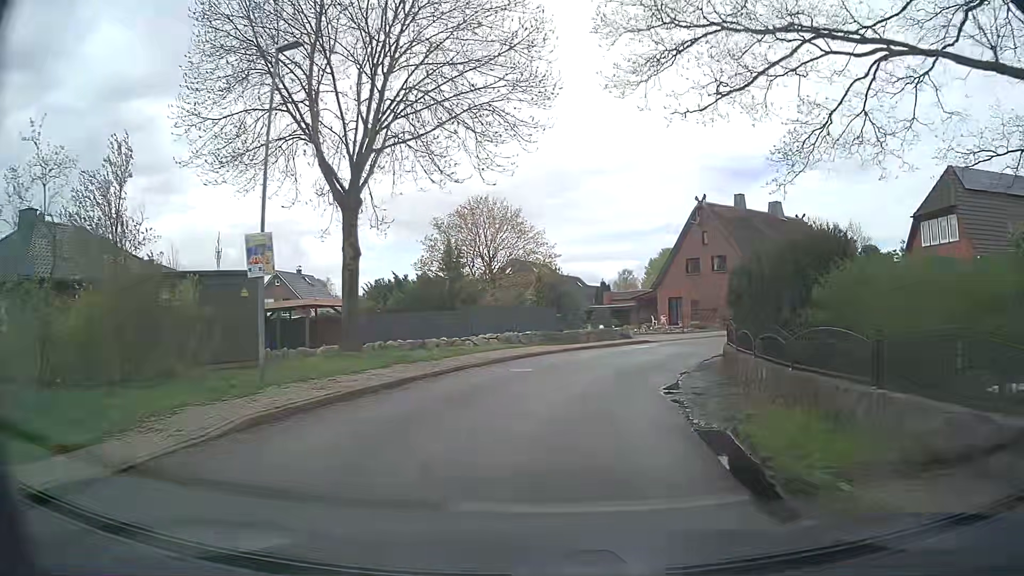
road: unclassified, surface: asphalt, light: Day
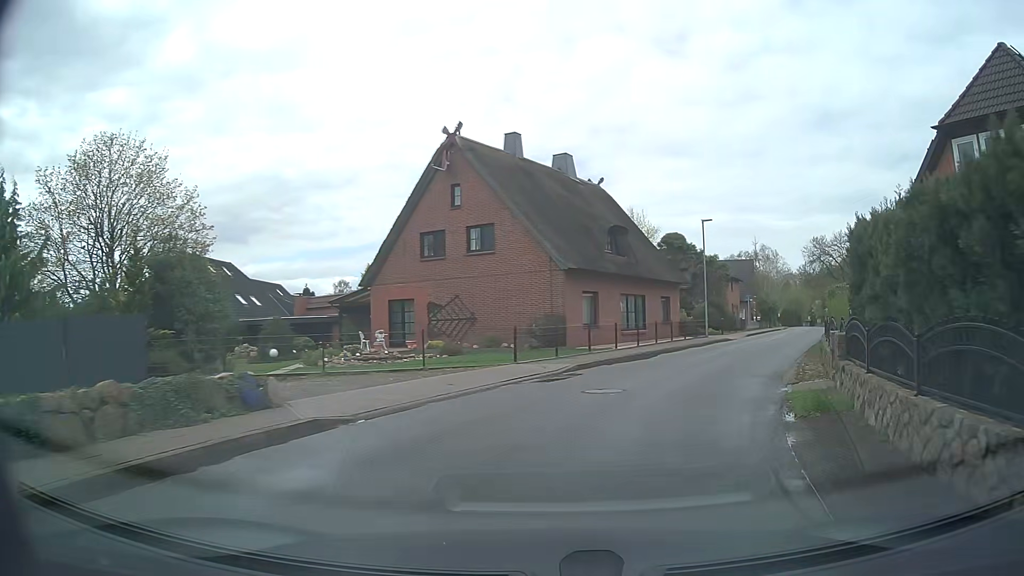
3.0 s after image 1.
(+3.5, +22.0) m; +23°
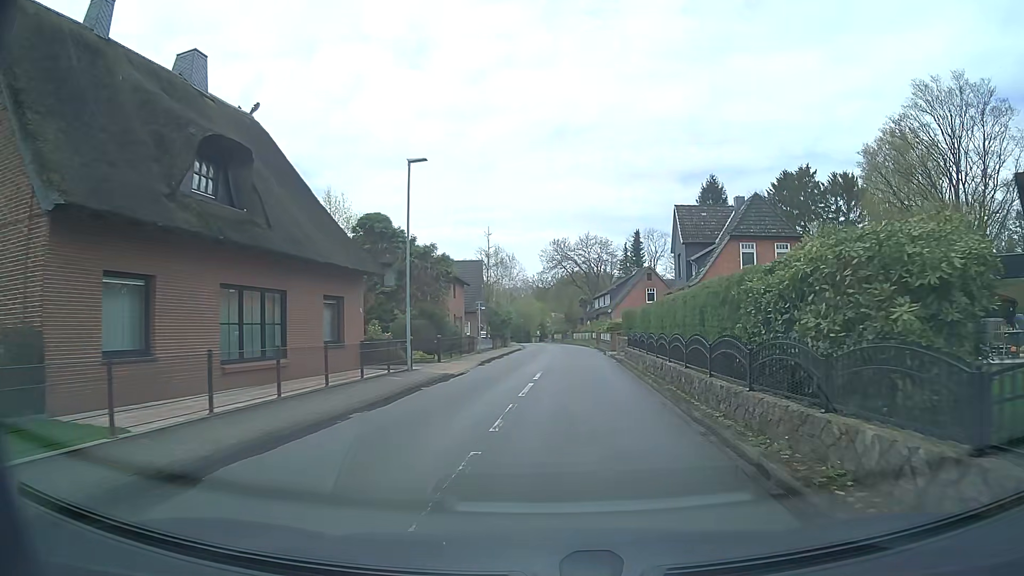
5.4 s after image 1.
(+4.3, +16.7) m; +24°
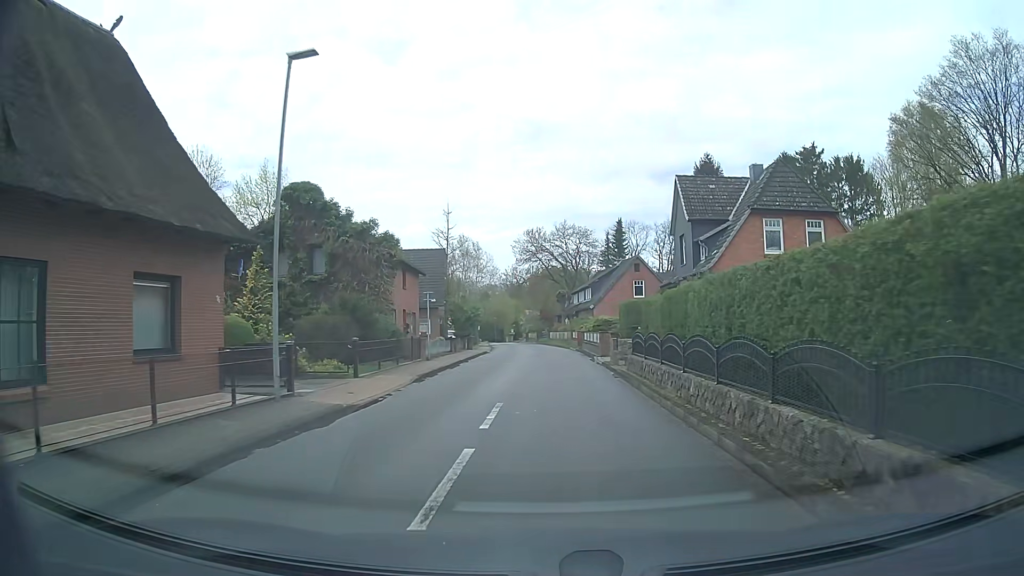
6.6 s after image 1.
(+0.3, +8.8) m; +3°
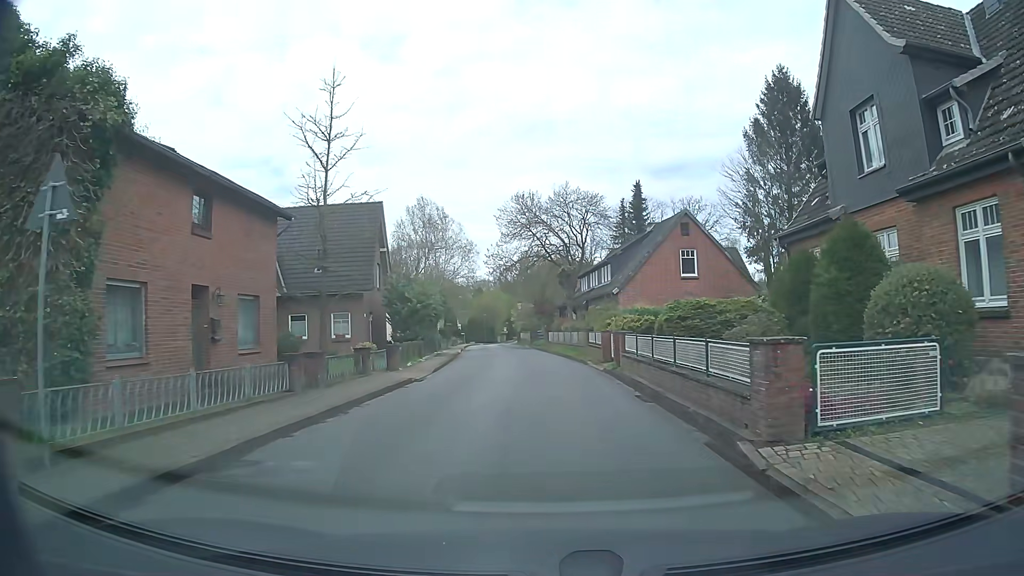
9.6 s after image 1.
(+0.2, +22.6) m; 0°
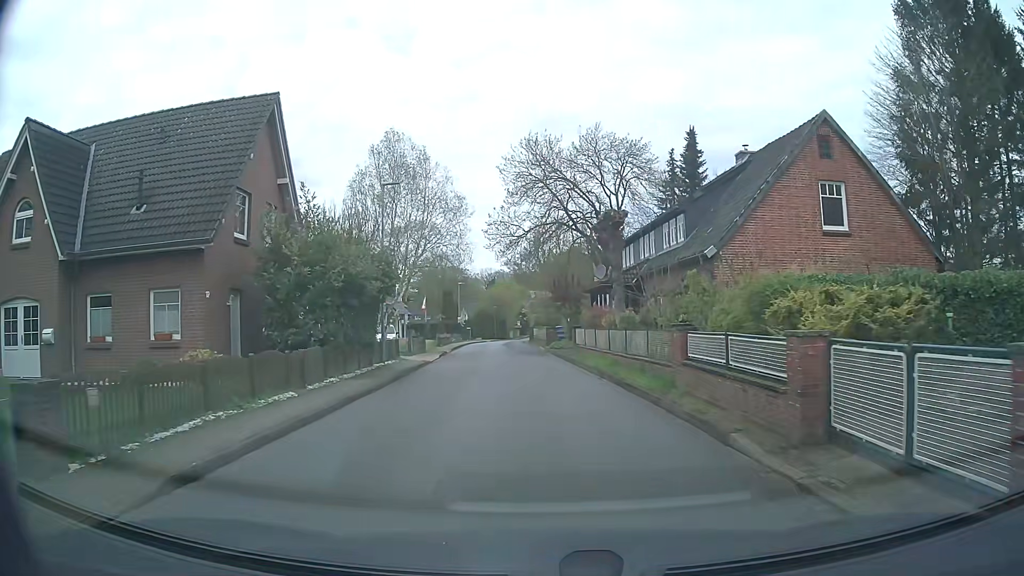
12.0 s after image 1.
(-0.3, +18.1) m; -1°
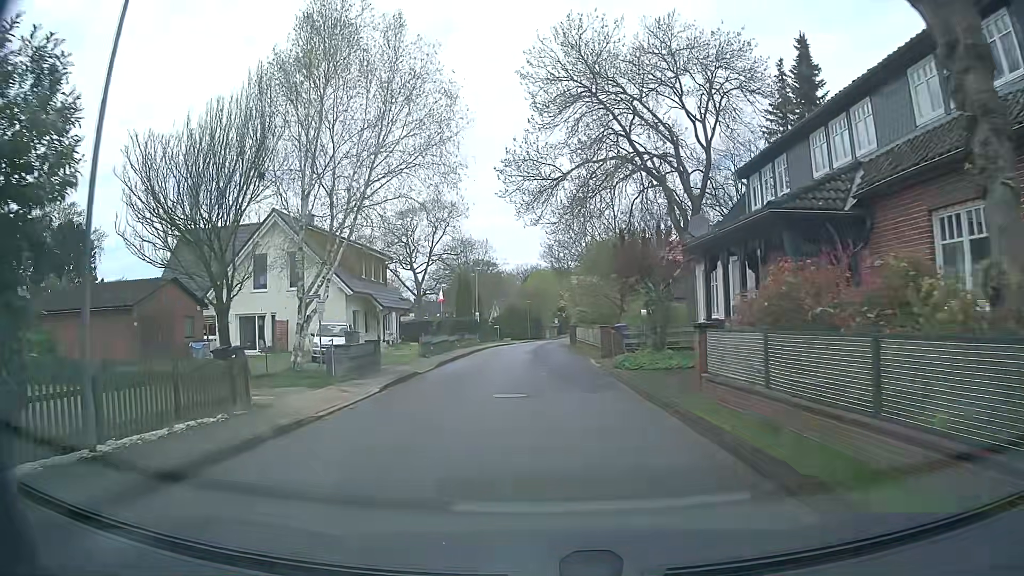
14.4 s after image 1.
(-0.5, +18.2) m; -4°
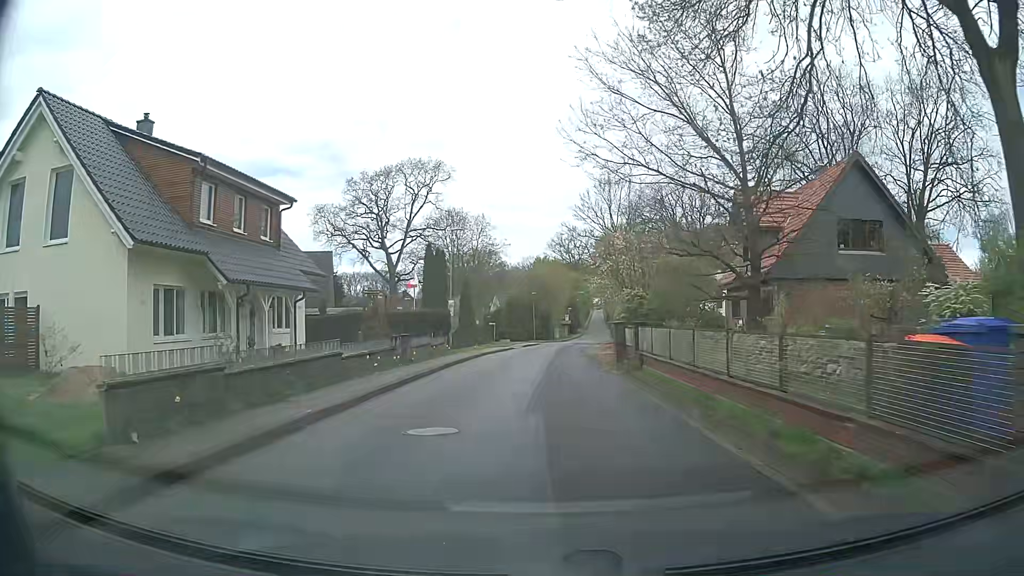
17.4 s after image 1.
(-0.2, +22.5) m; 0°
(0, +10) (0, +20) (0, +30) (+1, +40) (+1, +50) (+2, +60) (+4, +70) (+5, +80) (+6, +90) (+8, +100) m
